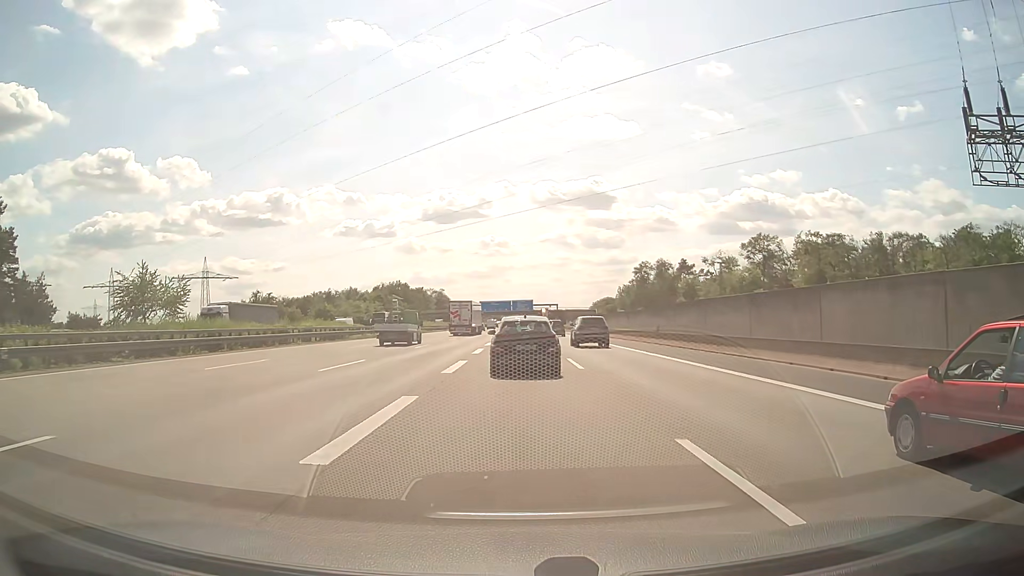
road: motorway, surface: asphalt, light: Day
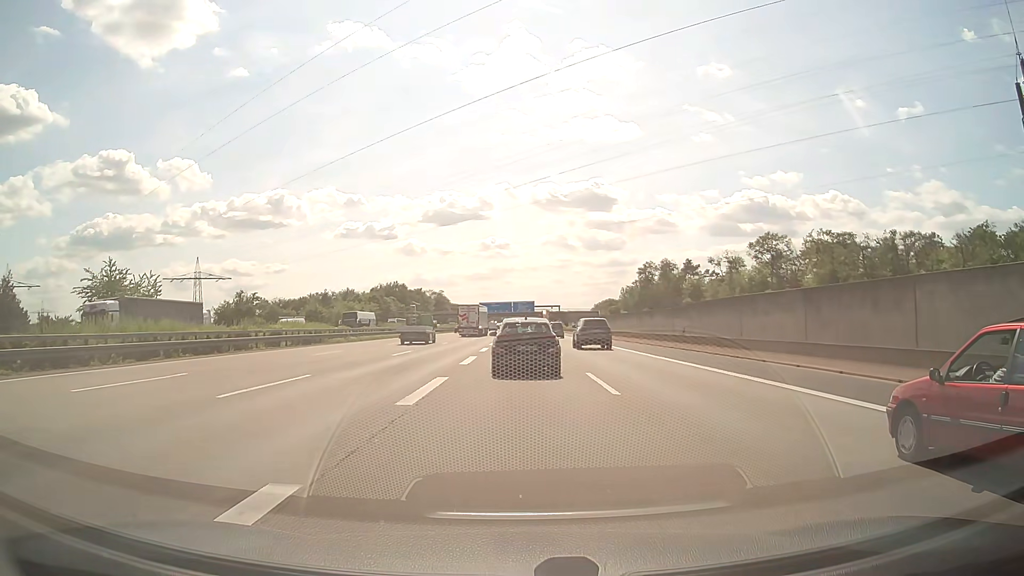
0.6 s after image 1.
(+0.1, +7.0) m; +1°
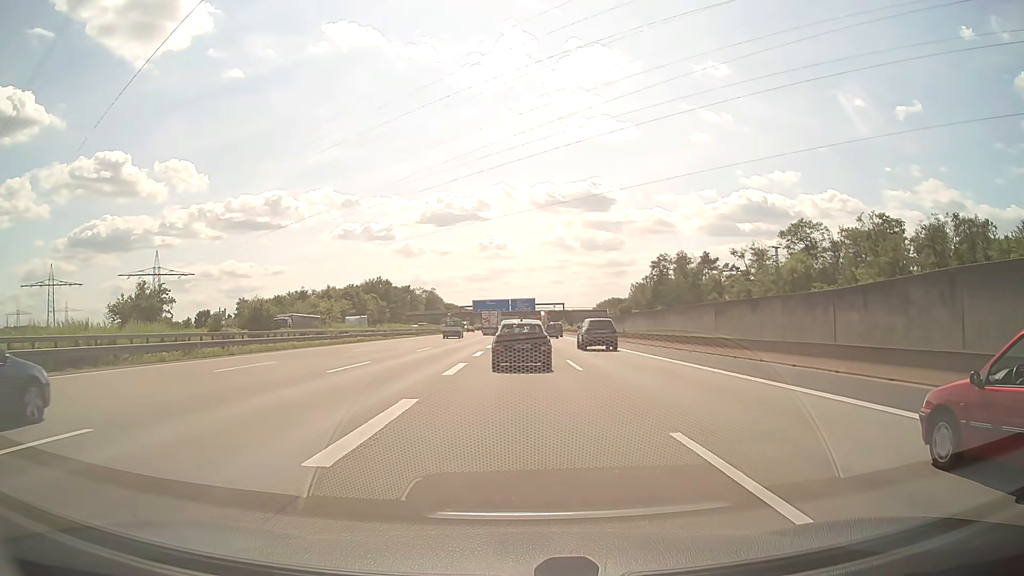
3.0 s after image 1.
(-0.1, +28.8) m; 0°
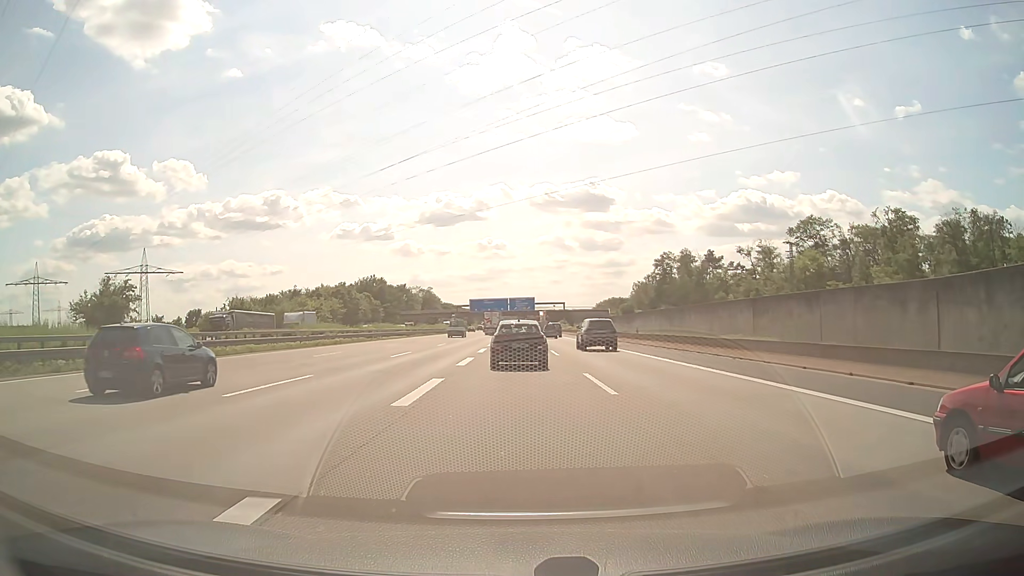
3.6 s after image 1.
(0.0, +7.4) m; 0°
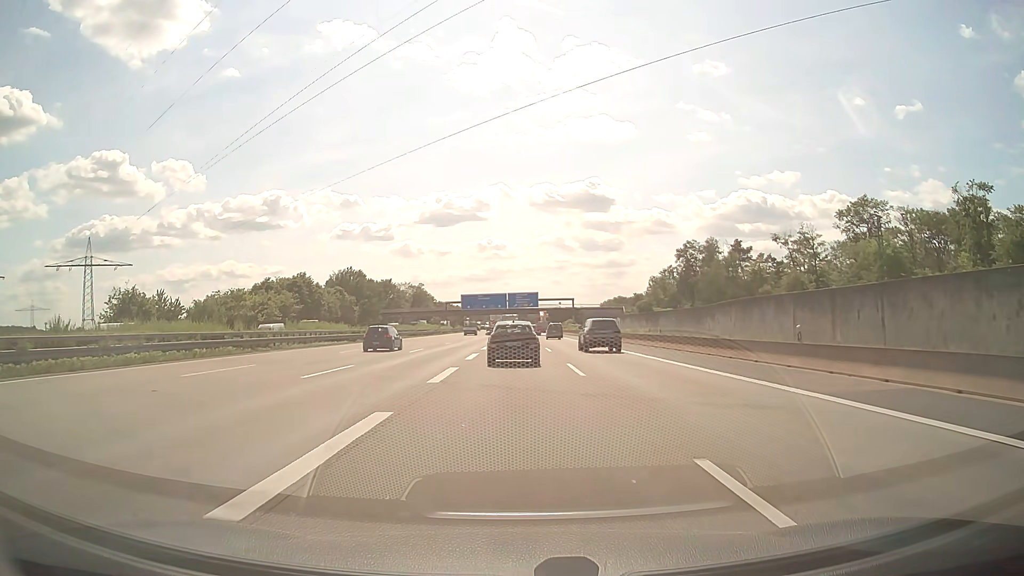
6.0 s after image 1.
(-0.1, +31.2) m; 0°
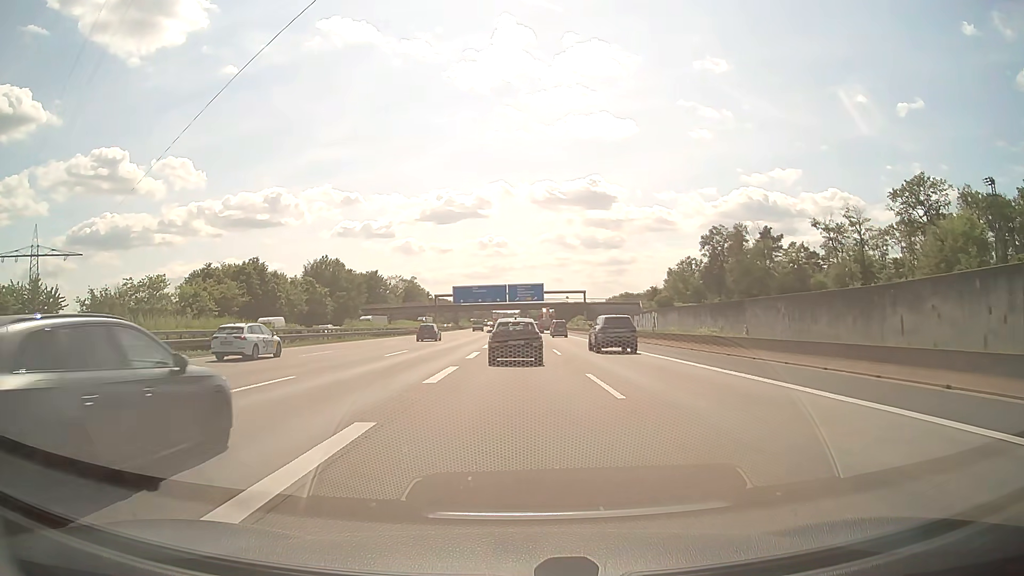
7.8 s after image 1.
(0.0, +25.3) m; 0°
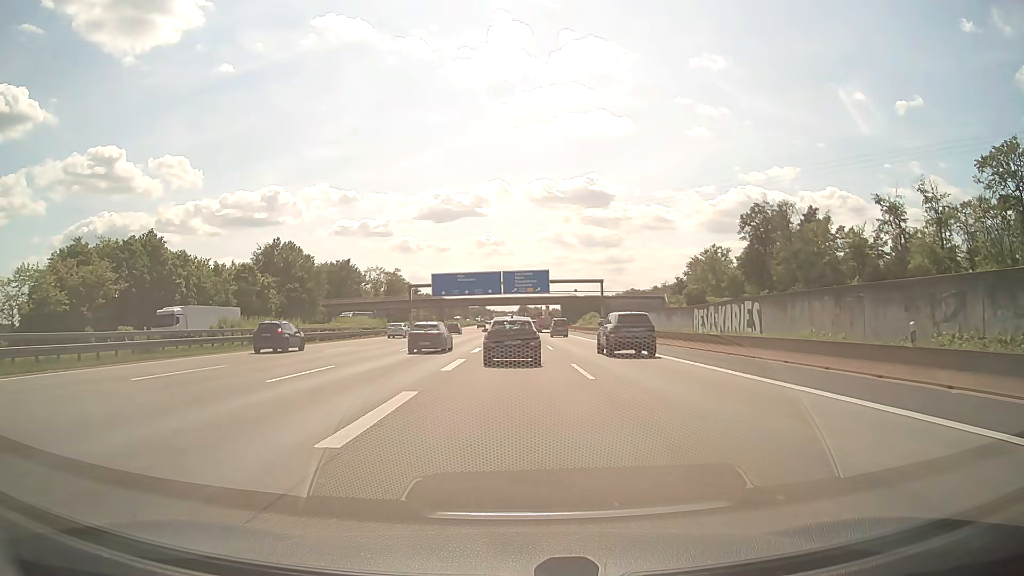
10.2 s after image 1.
(0.0, +32.1) m; 0°
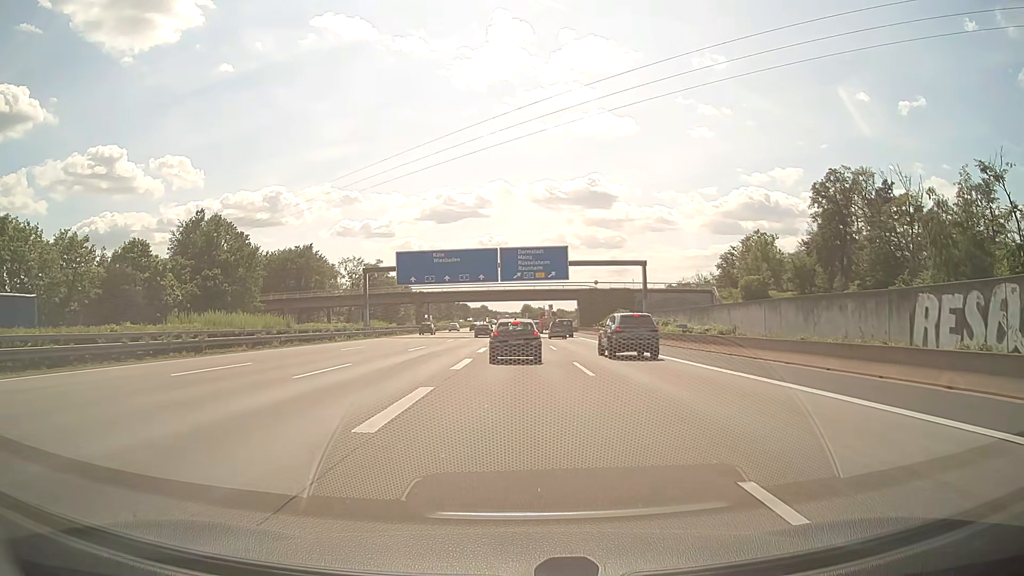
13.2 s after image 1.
(-0.2, +34.7) m; 0°
(0, +10) (0, +20) (0, +30) (0, +40) (0, +50) (0, +60) (0, +70) (0, +80) (0, +90) (0, +100) m
